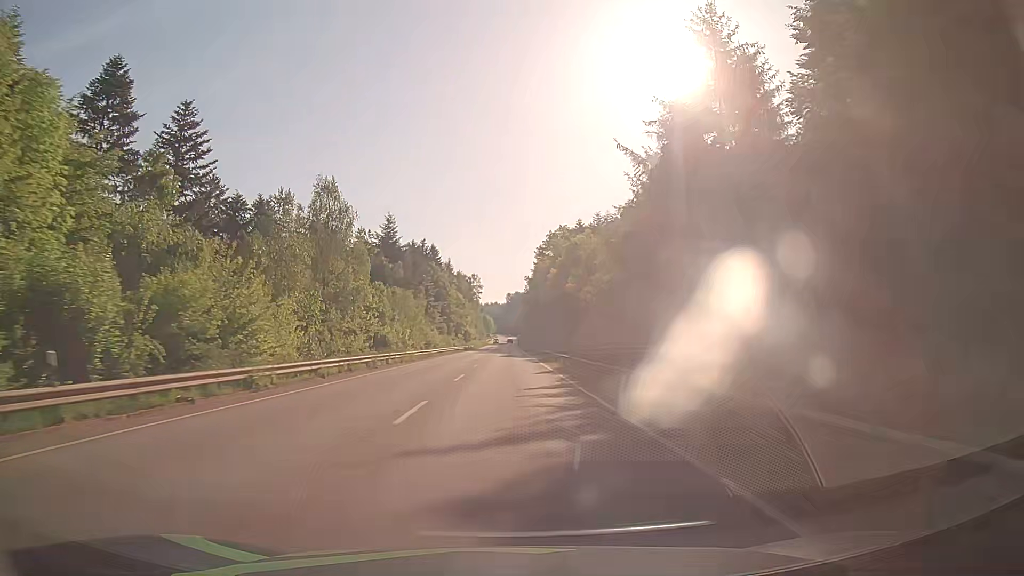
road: secondary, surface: asphalt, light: Day
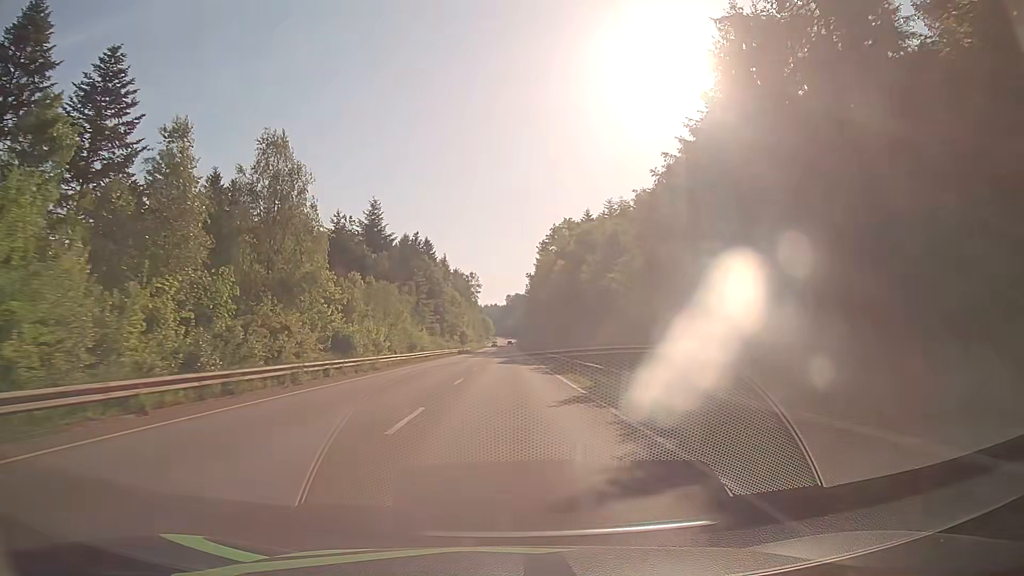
(0.0, +13.2) m; 0°
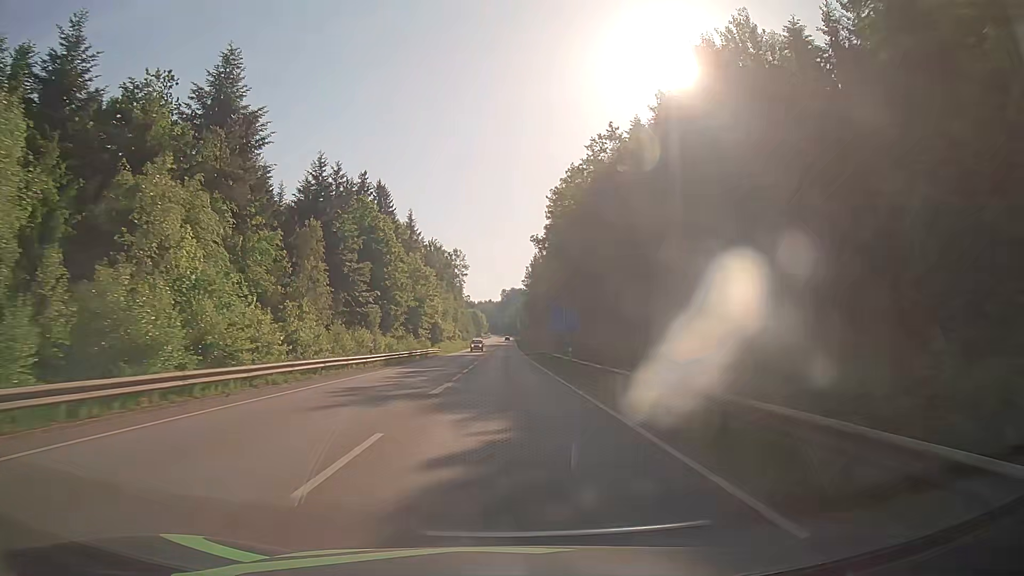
(+0.6, +52.9) m; +1°
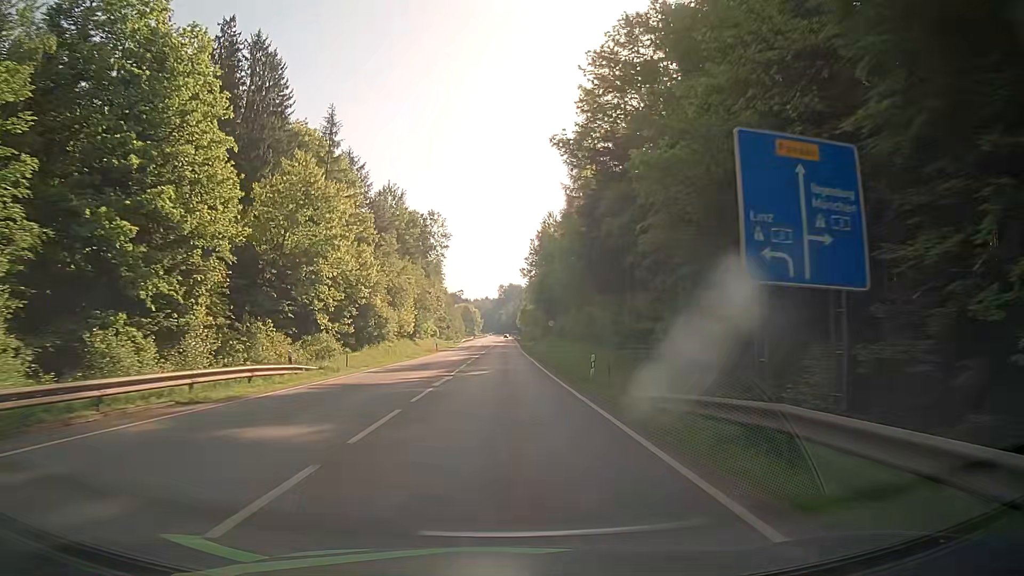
(+0.2, +51.1) m; +1°
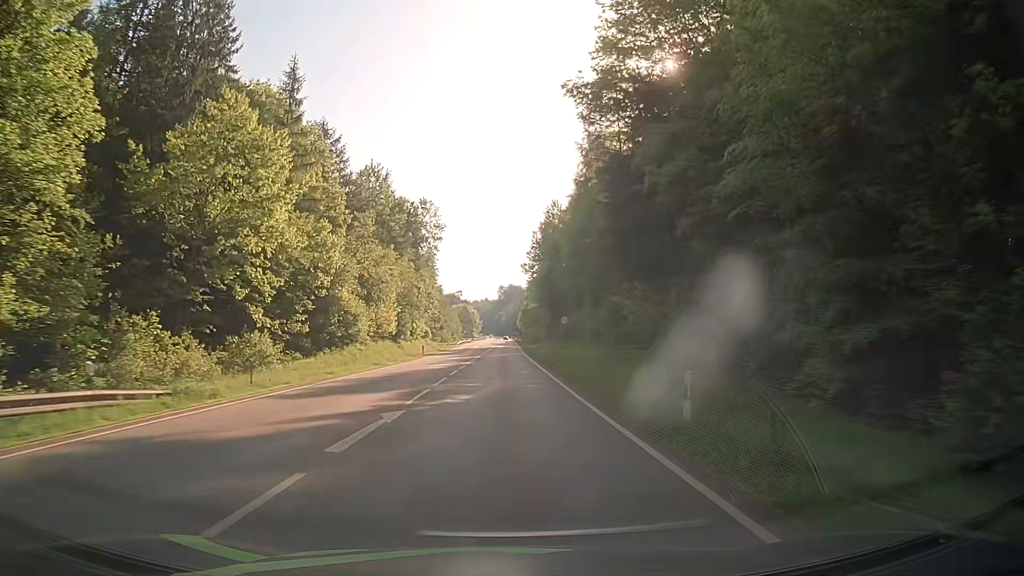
(-0.1, +12.1) m; 0°
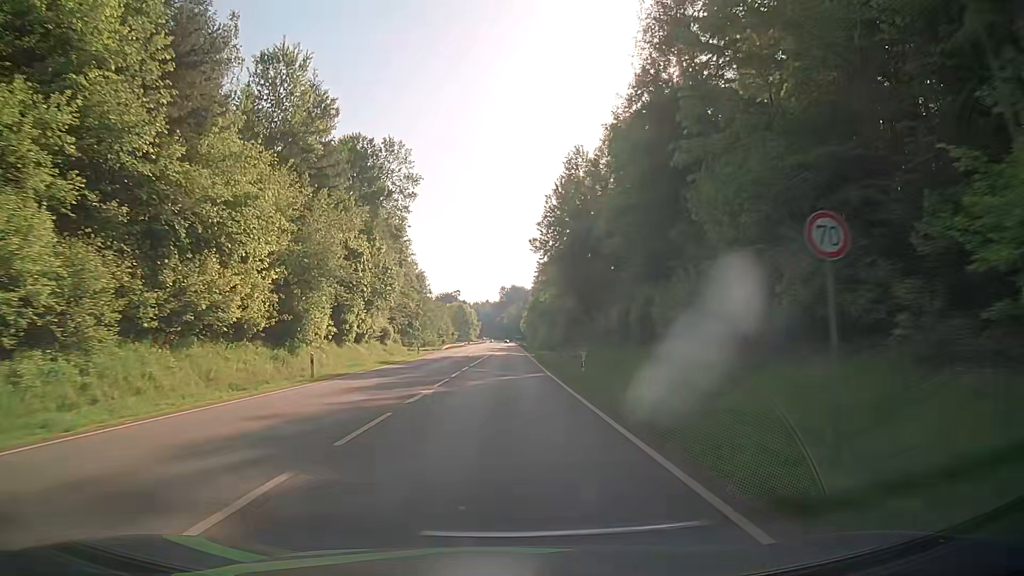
(0.0, +35.9) m; 0°
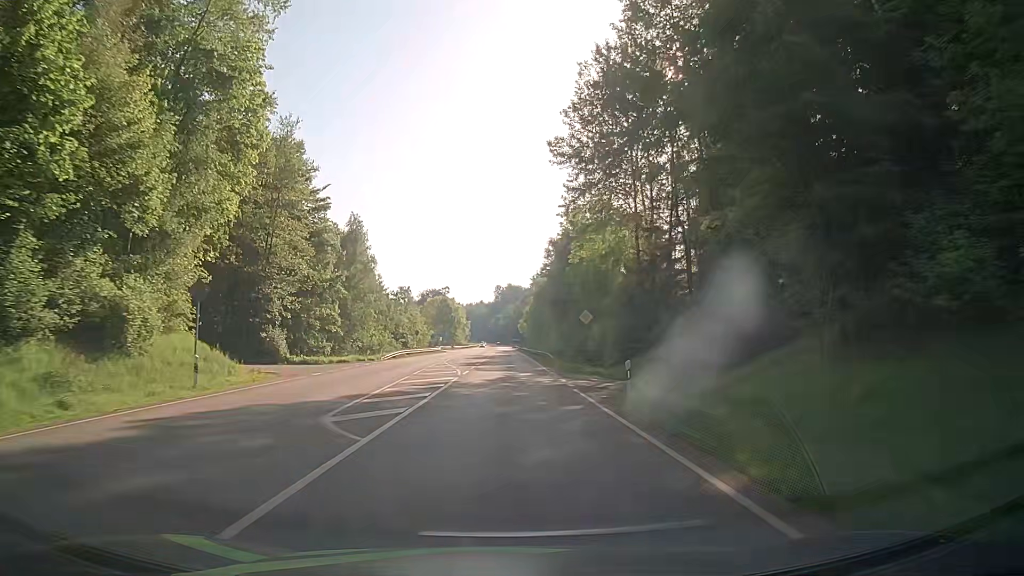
(-0.2, +47.6) m; 0°
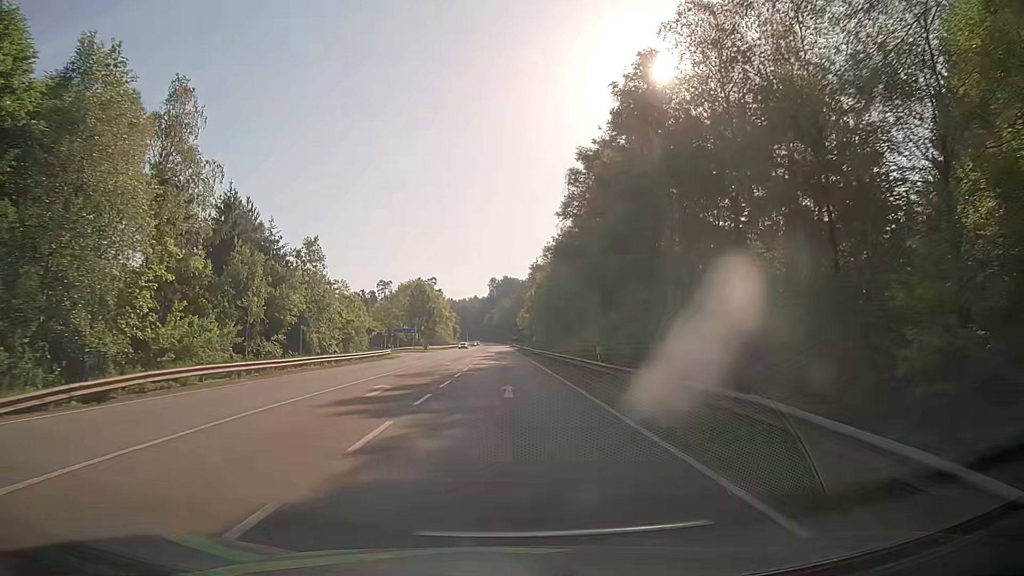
(+0.2, +45.1) m; +1°
(0, +10) (0, +20) (0, +30) (0, +40) (0, +50) (-1, +60) (-1, +70) (-1, +80) (-1, +90) (-1, +100) m
